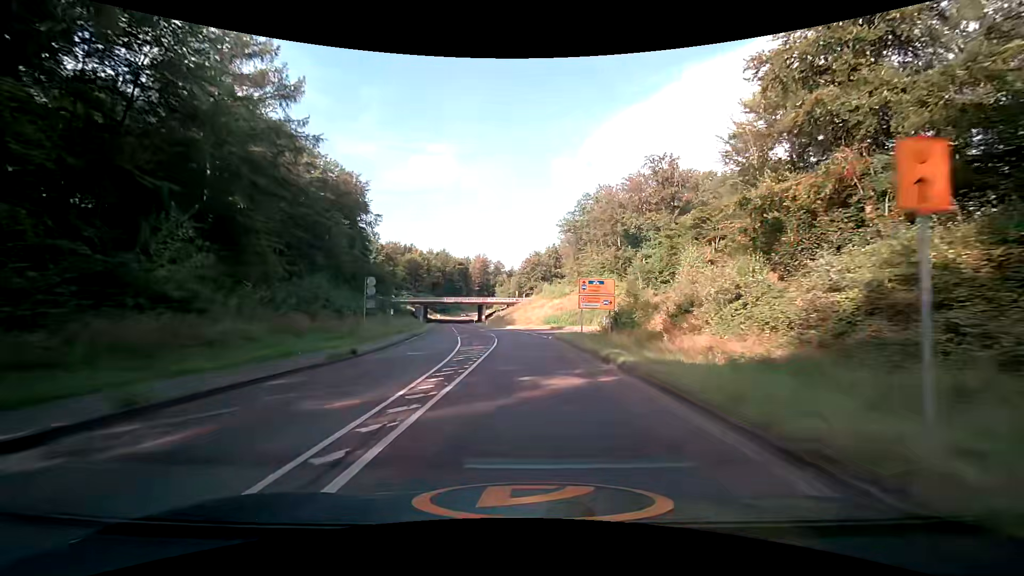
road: tertiary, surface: asphalt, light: Day
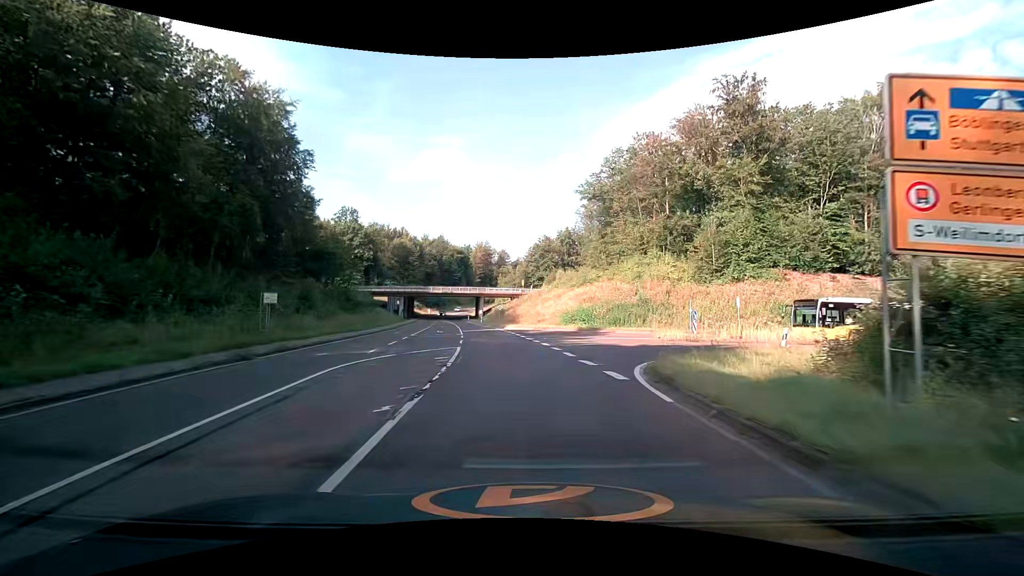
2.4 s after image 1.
(-0.8, +28.7) m; -1°
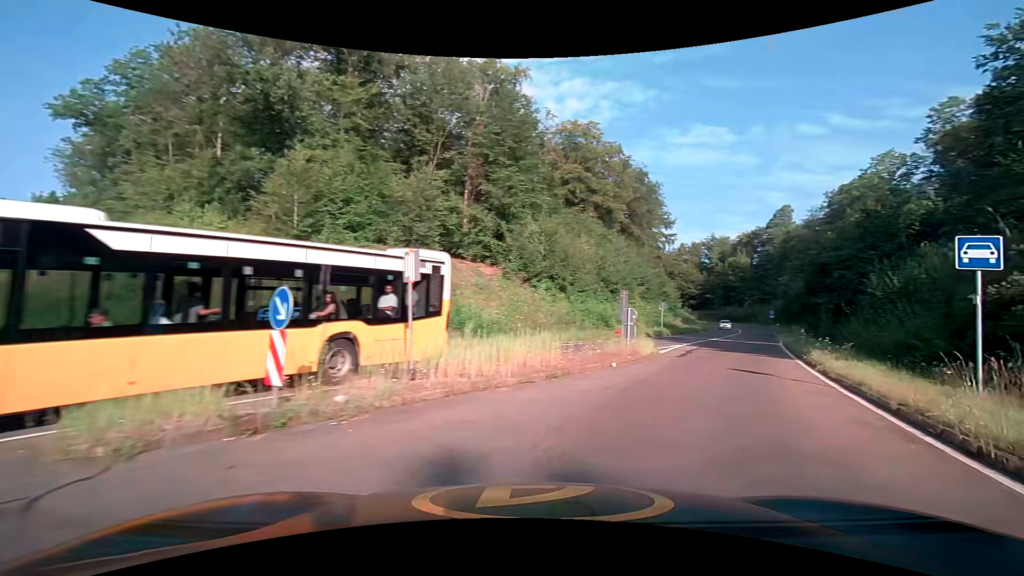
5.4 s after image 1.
(+5.3, +22.5) m; +47°
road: trunk_link
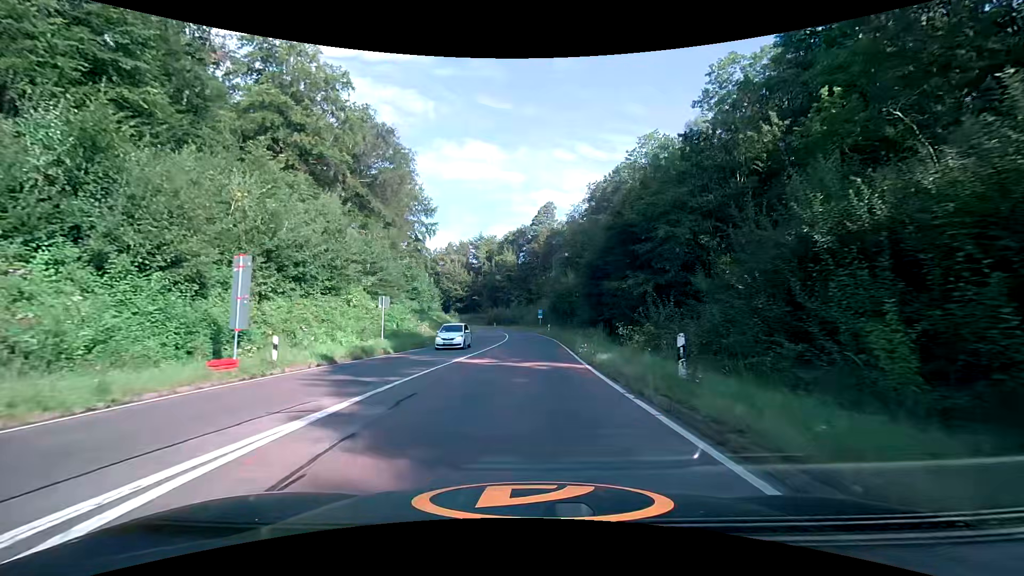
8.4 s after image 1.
(+8.6, +21.9) m; +26°
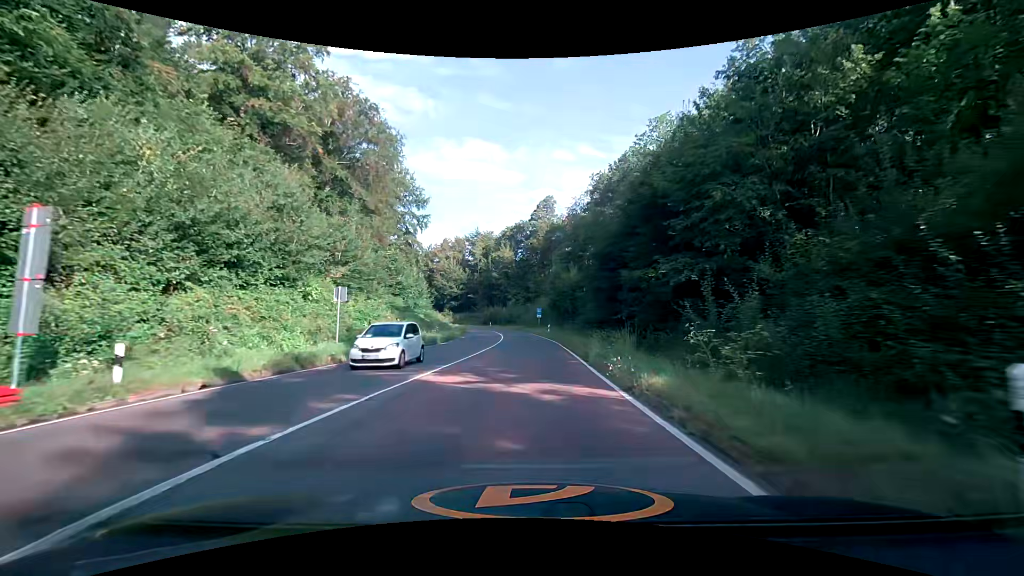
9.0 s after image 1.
(0.0, +6.4) m; 0°
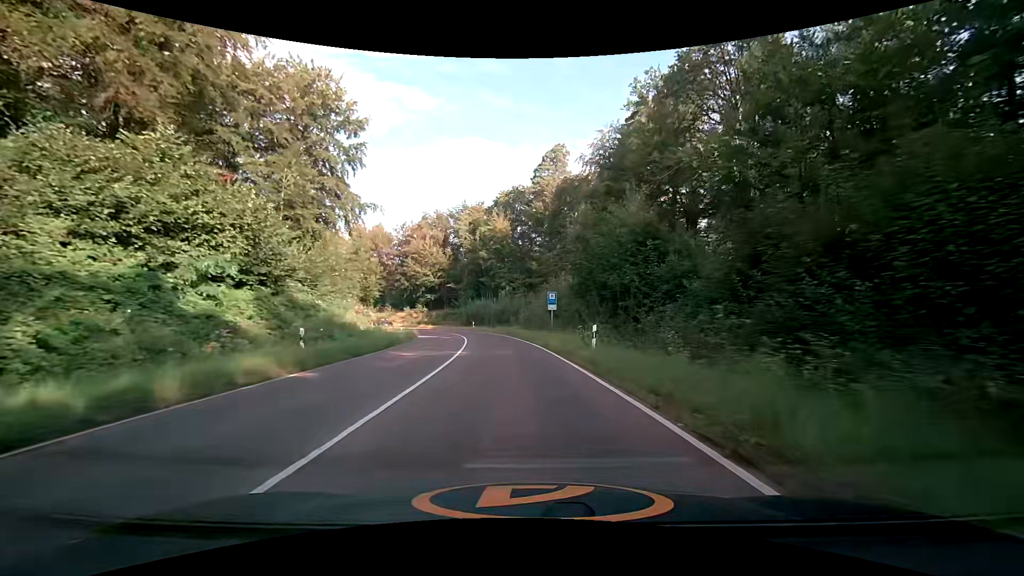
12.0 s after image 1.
(+0.1, +36.1) m; 0°
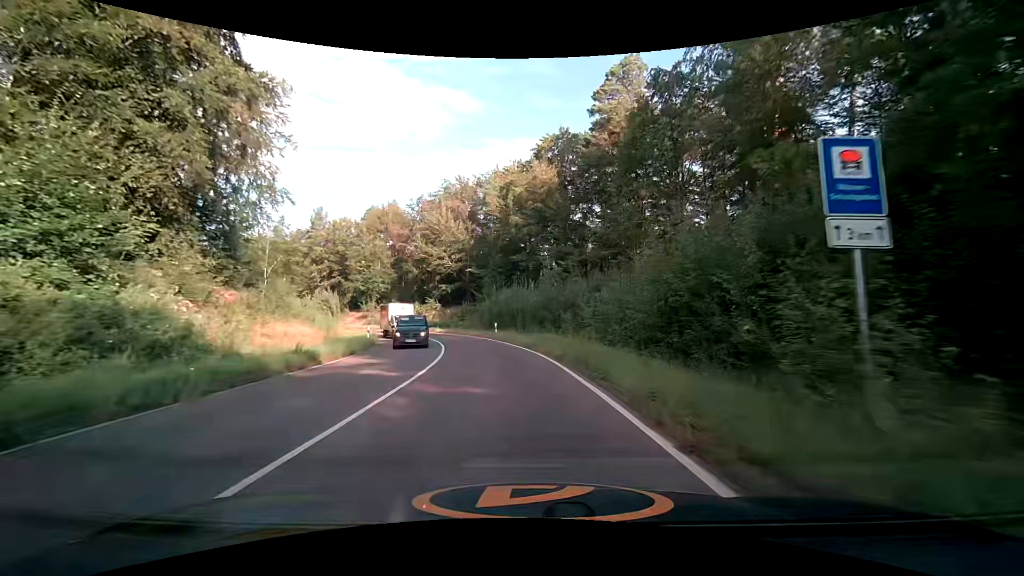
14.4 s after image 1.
(-1.2, +29.4) m; -6°
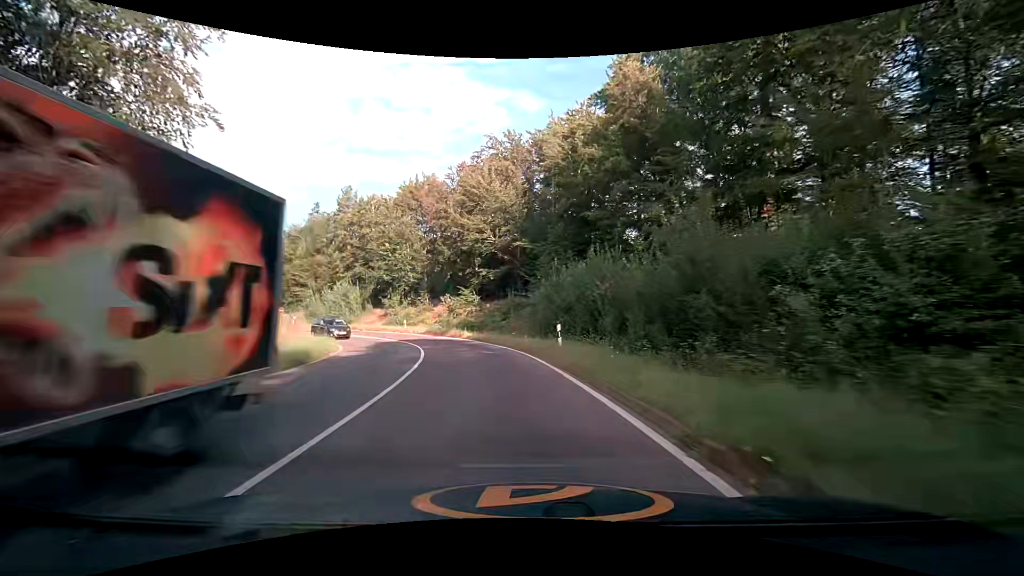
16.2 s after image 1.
(-1.1, +21.8) m; -6°
(-1, +10) (-2, +20) (-4, +30) (-8, +39) (-14, +47) (-20, +55) (-27, +62) (-34, +69) (-42, +75) (-50, +82) m
